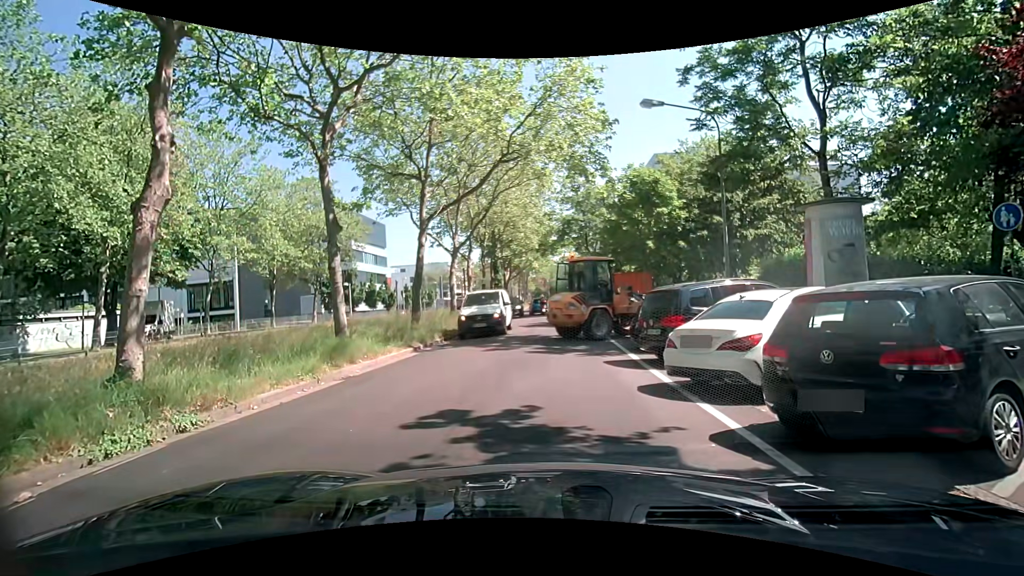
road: tertiary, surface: asphalt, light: Day
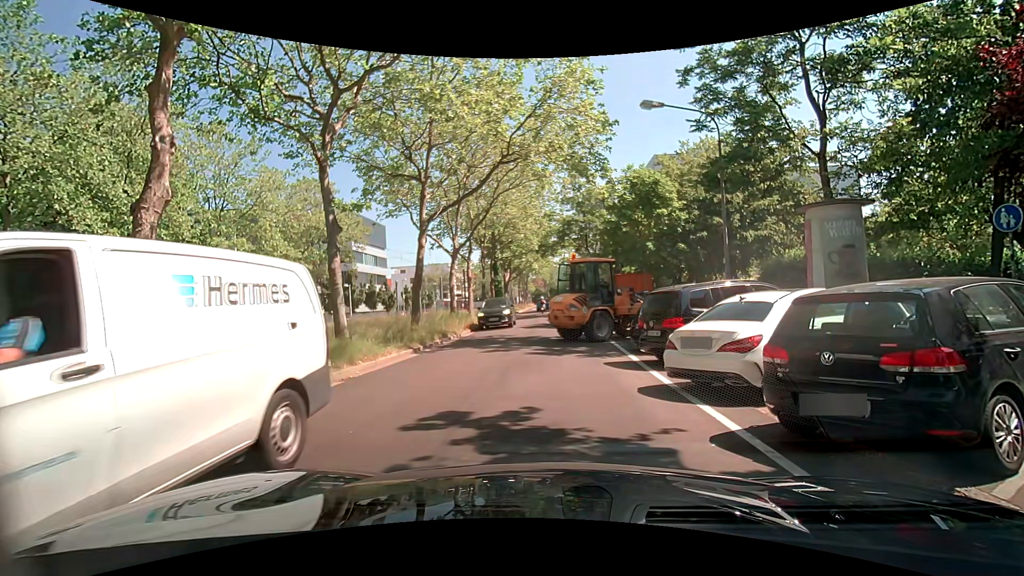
(0.0, +0.1) m; 0°
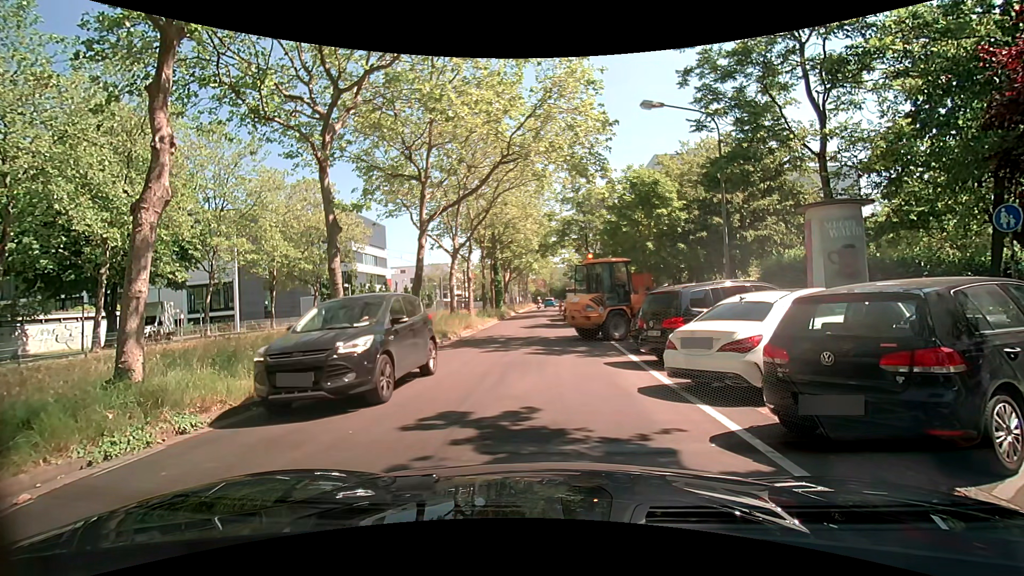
(0.0, 0.0) m; 0°
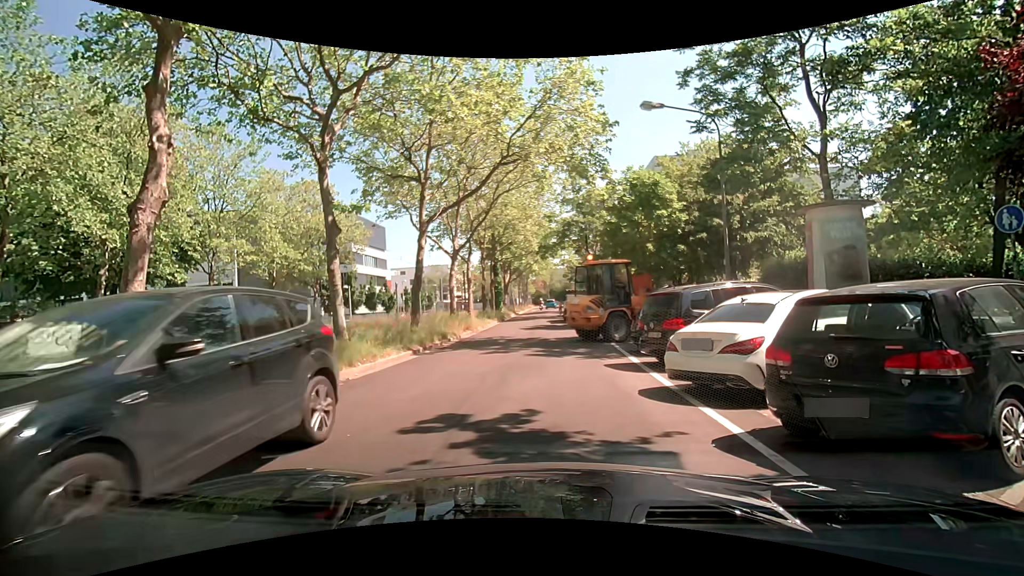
(0.0, 0.0) m; 0°
